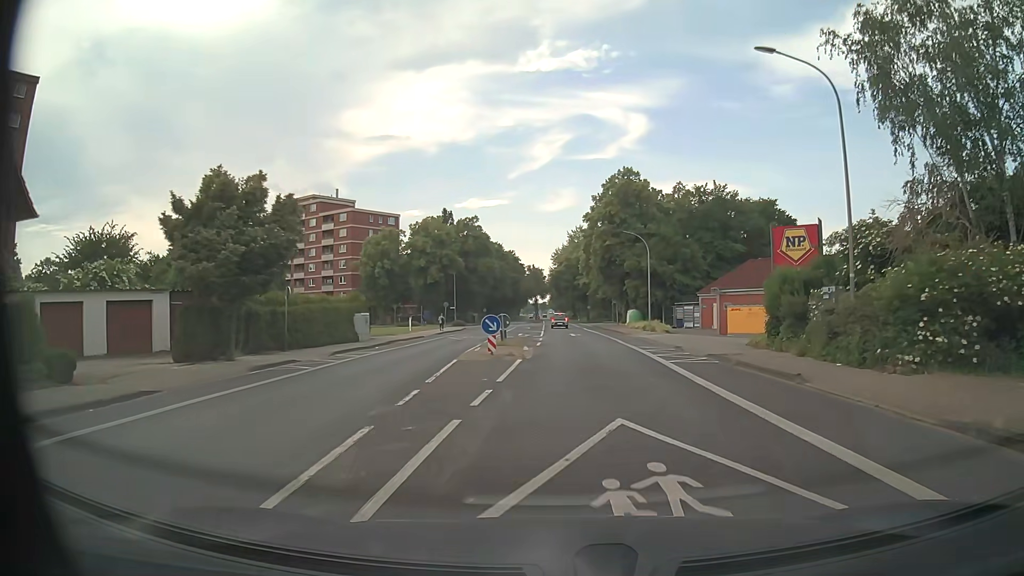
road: tertiary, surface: asphalt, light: Day
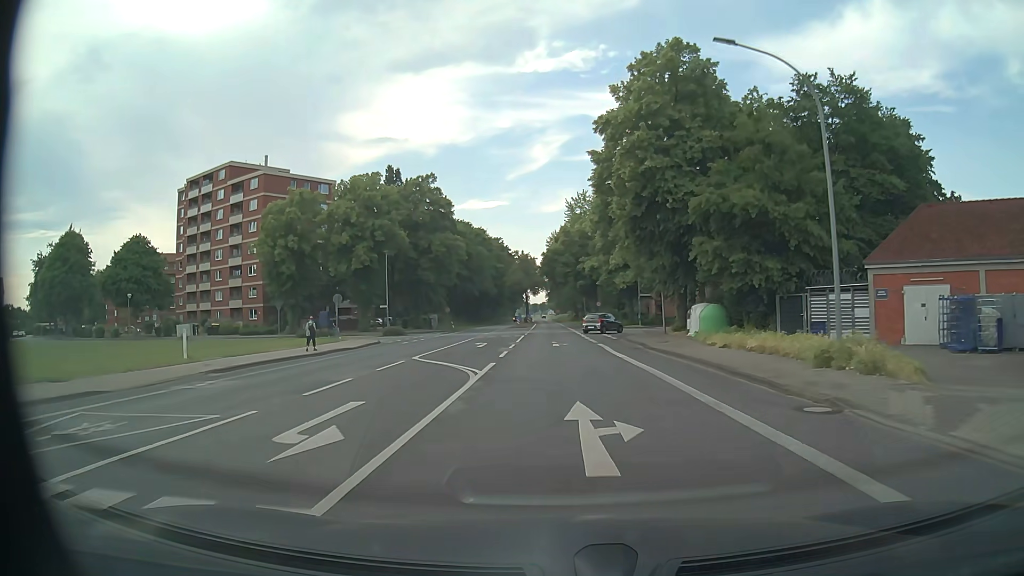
(+0.6, +37.1) m; 0°
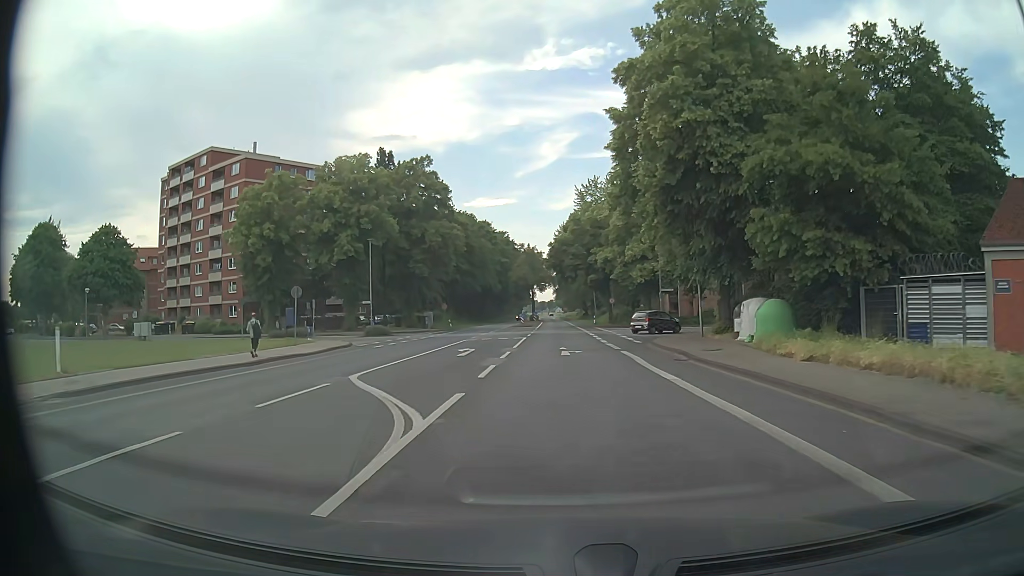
(-0.1, +8.0) m; -1°
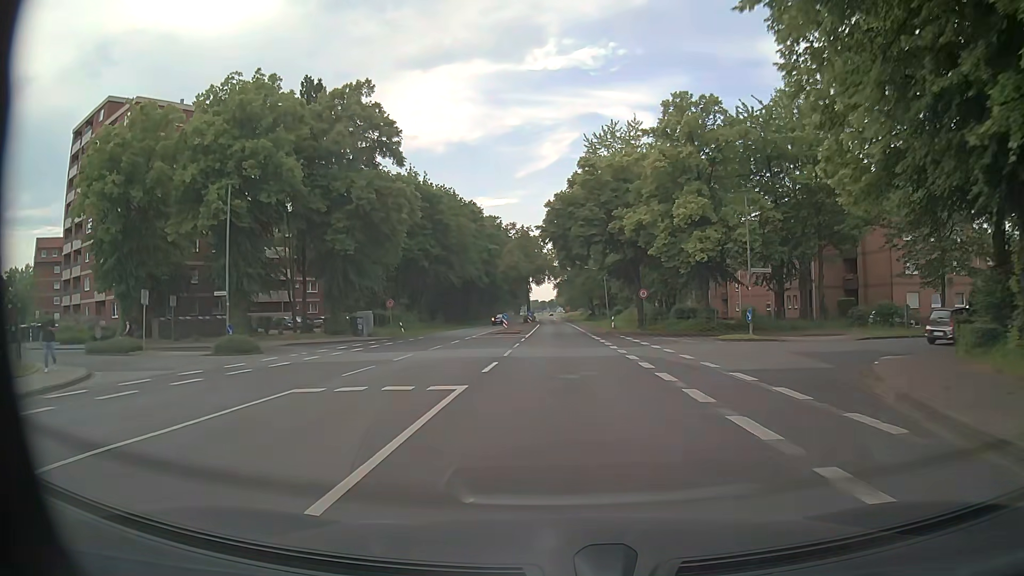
(-0.1, +24.7) m; 0°
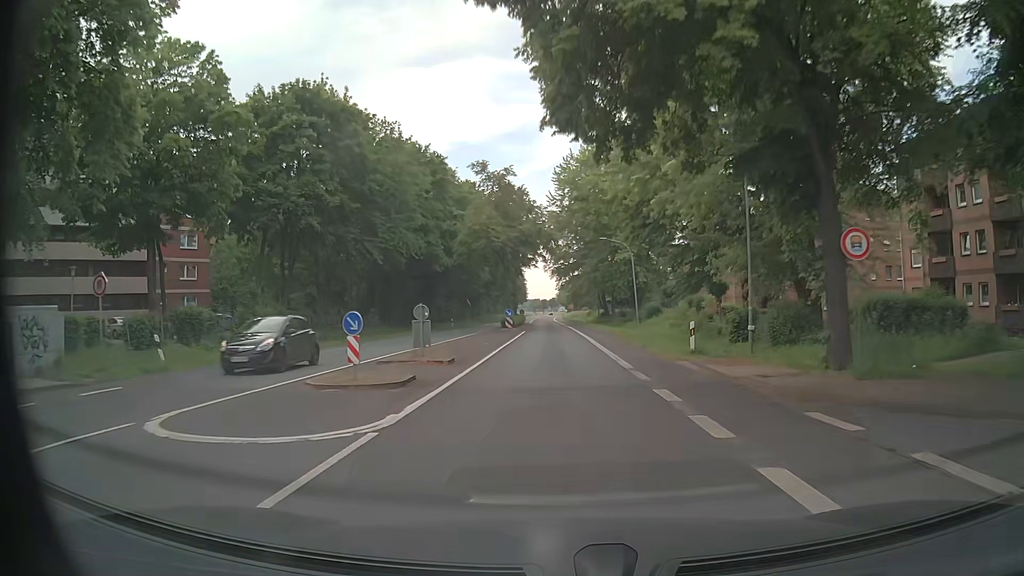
(+0.3, +33.4) m; 0°
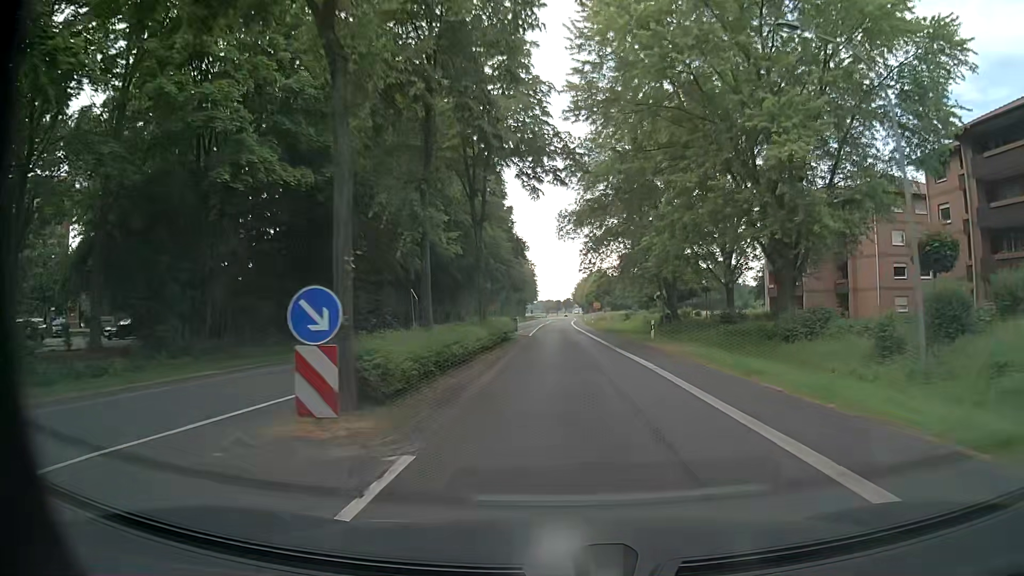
(-0.8, +42.2) m; -1°
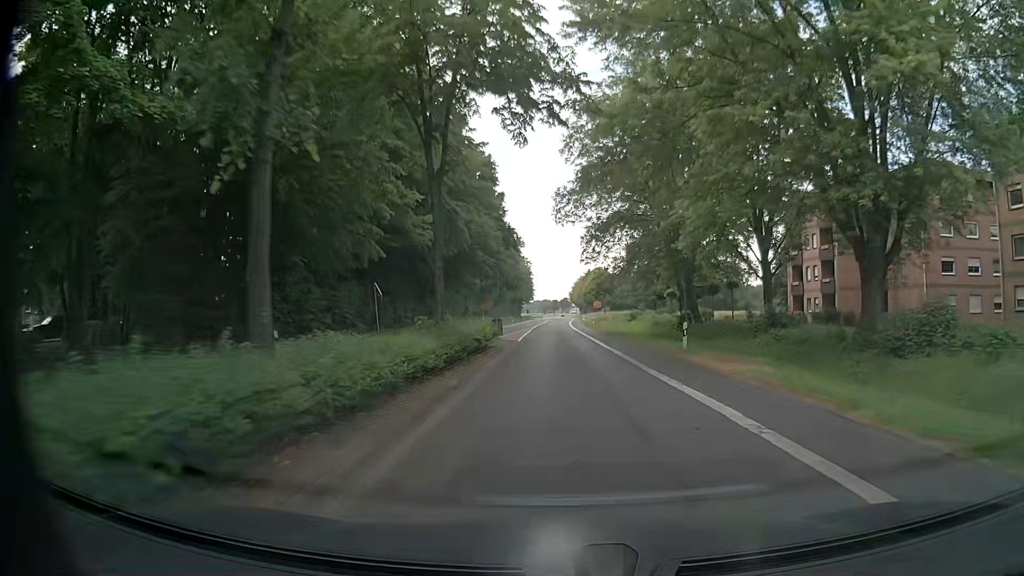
(0.0, +8.8) m; 0°
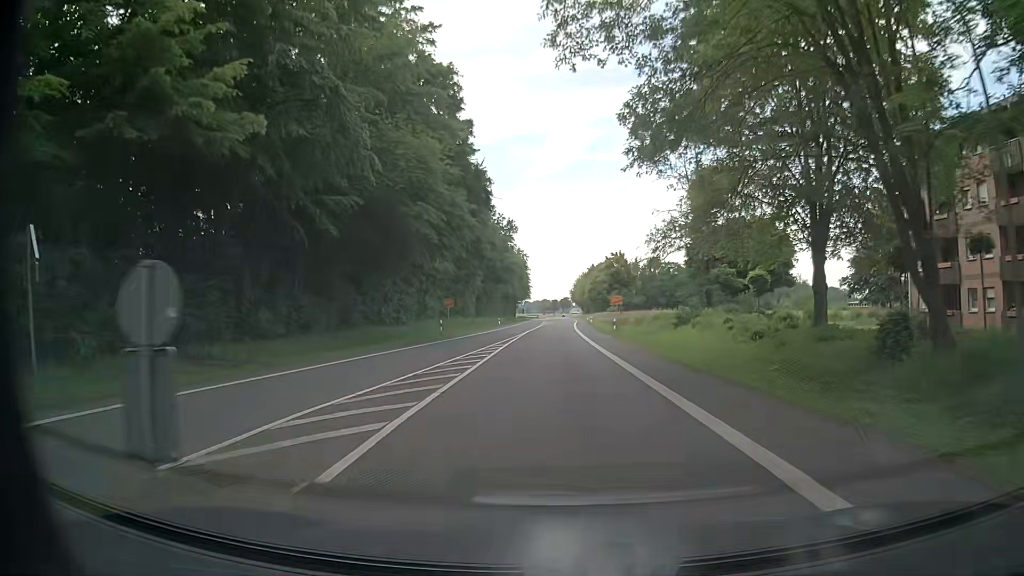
(-0.1, +27.4) m; 0°
(0, +10) (0, +20) (0, +30) (0, +40) (0, +50) (0, +60) (0, +70) (0, +80) (0, +90) (+1, +100) m
